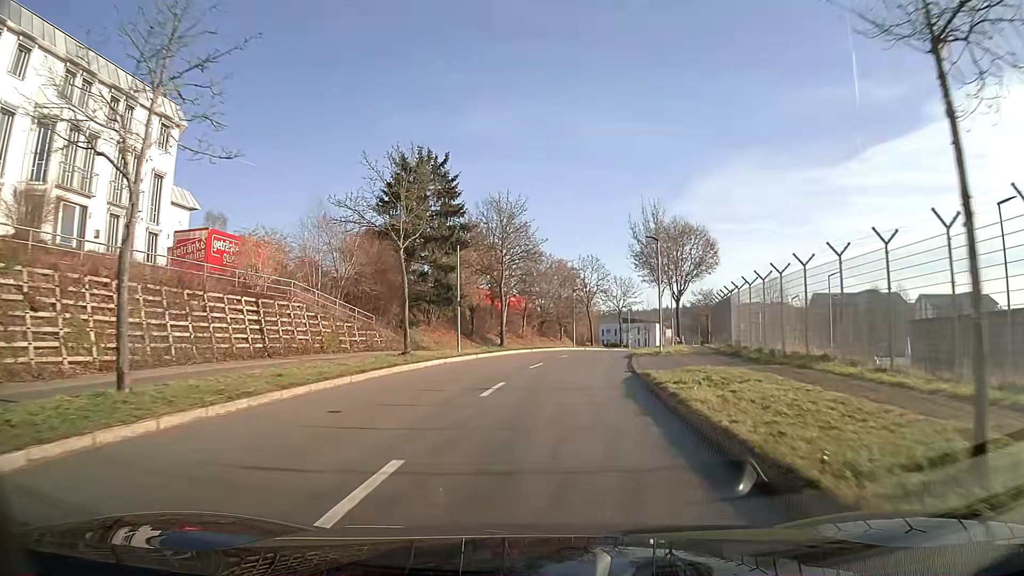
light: Day
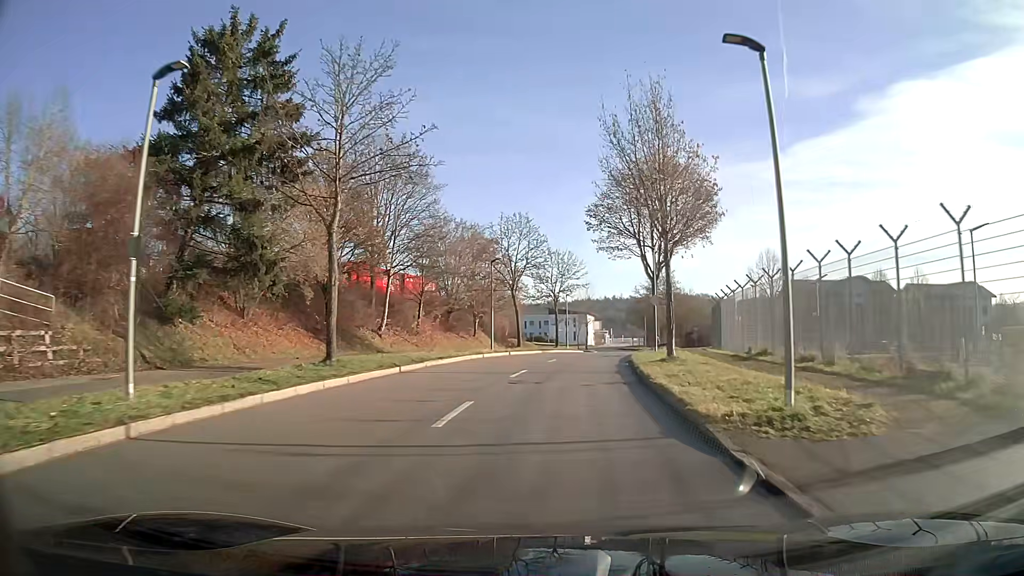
(+1.3, +21.9) m; +7°
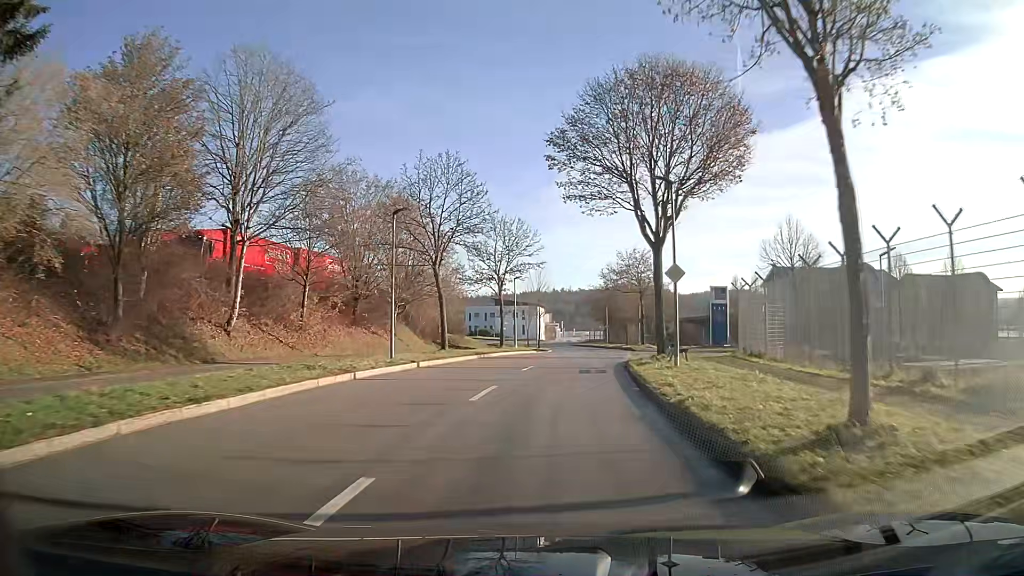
(+0.5, +15.0) m; +4°
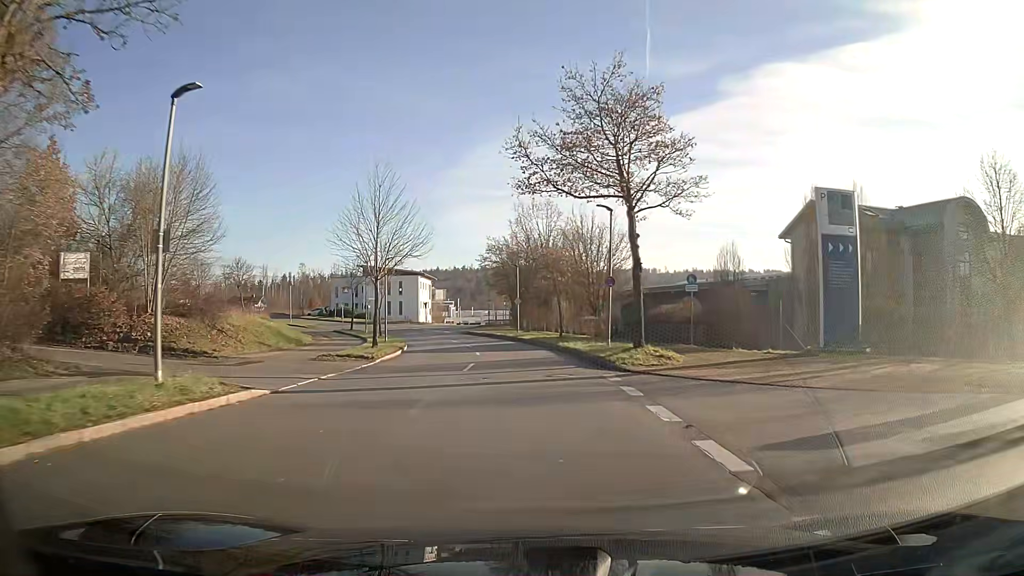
(+3.3, +38.1) m; +8°
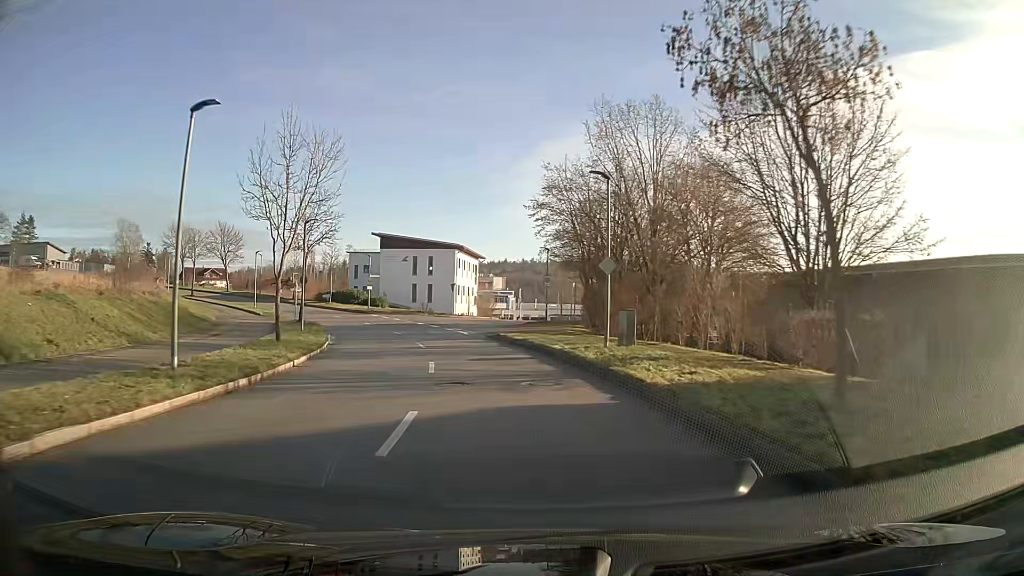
(-1.4, +30.3) m; -7°
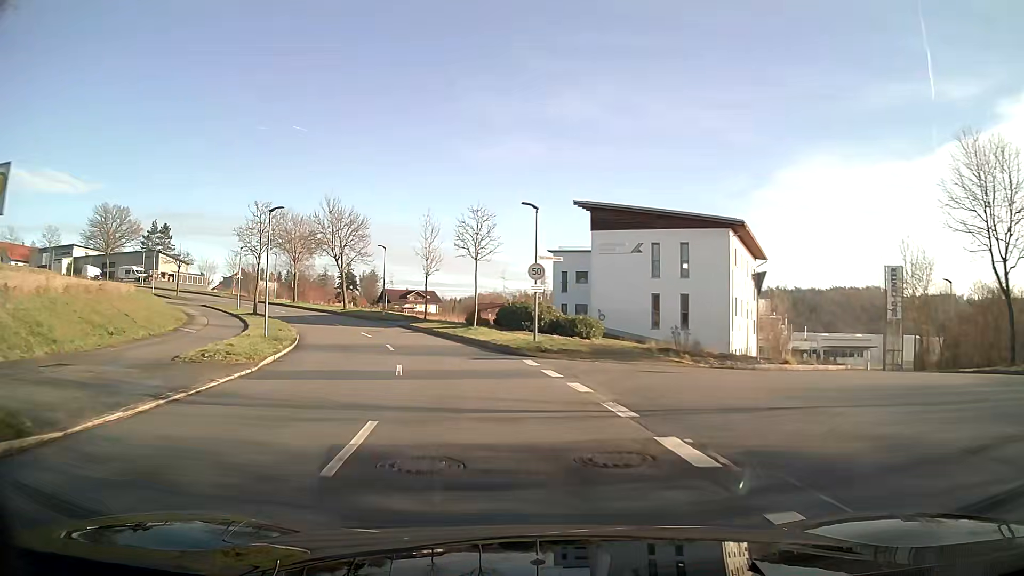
(-6.2, +36.7) m; -21°
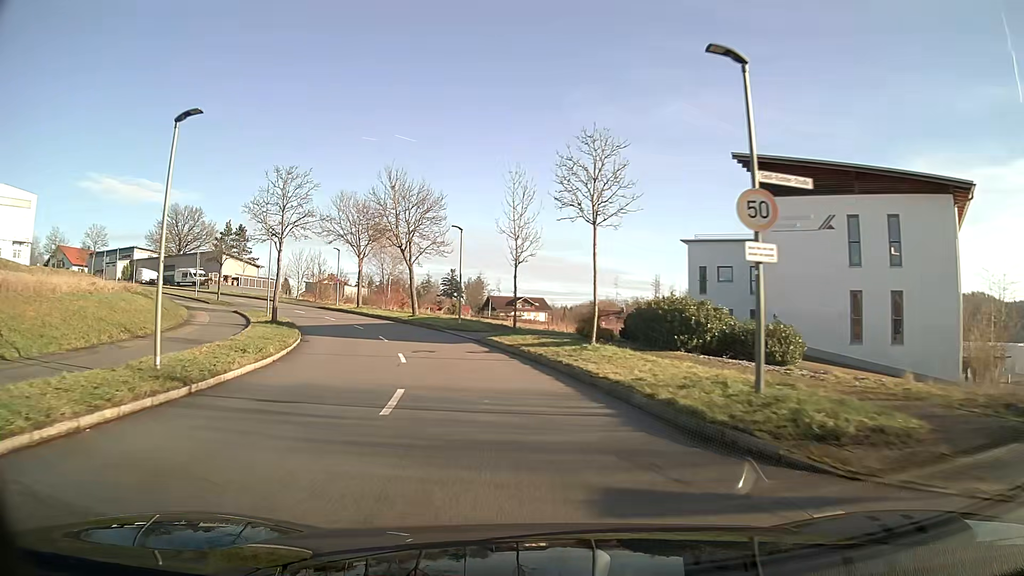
(-1.2, +14.8) m; -9°
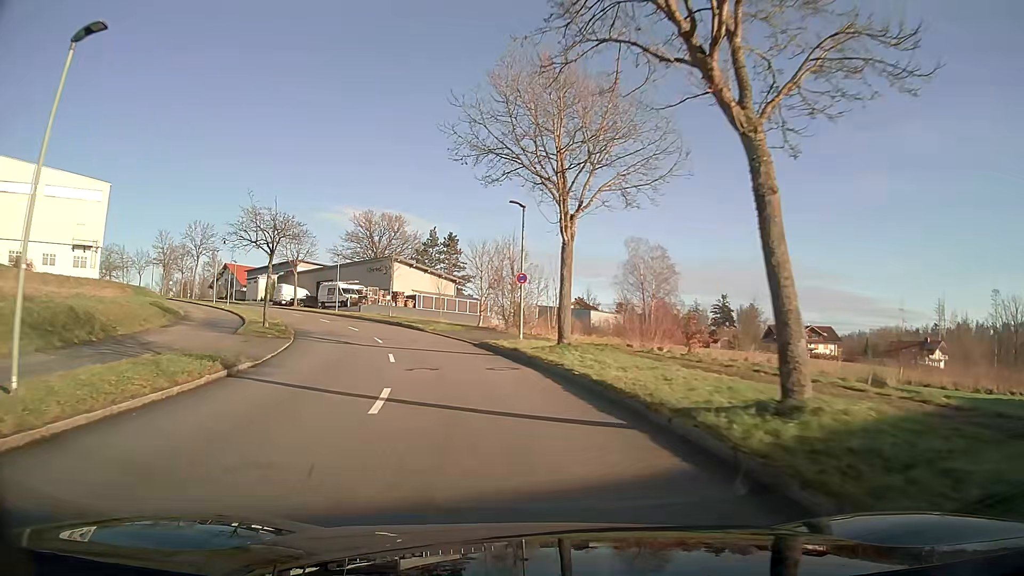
(-7.1, +35.7) m; -23°
(-1, +10) (-2, +20) (-5, +29) (-9, +39) (-13, +48) (-19, +56) (-25, +64) (-32, +71) (-39, +78) (-46, +85) m
